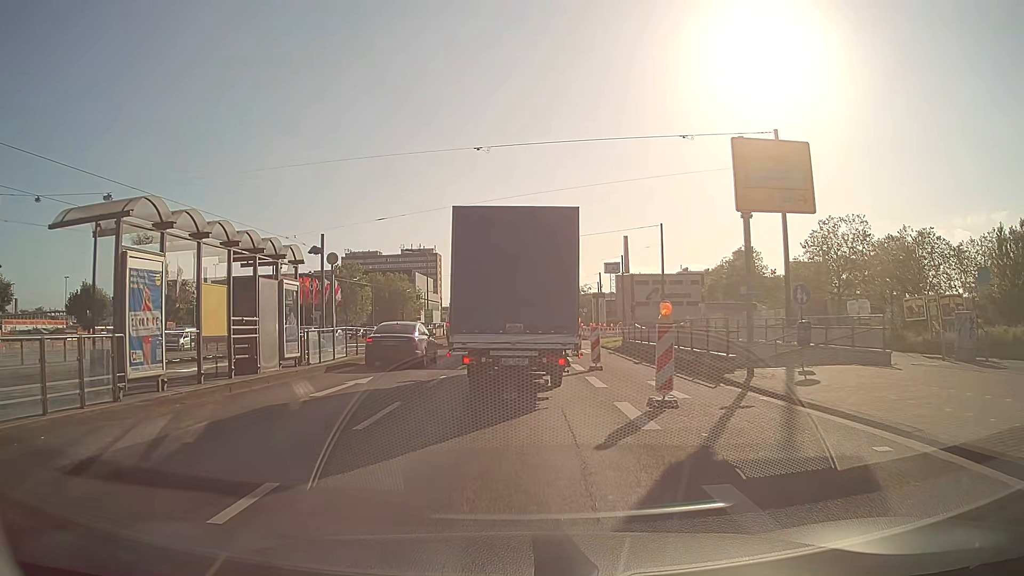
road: primary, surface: asphalt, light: Day
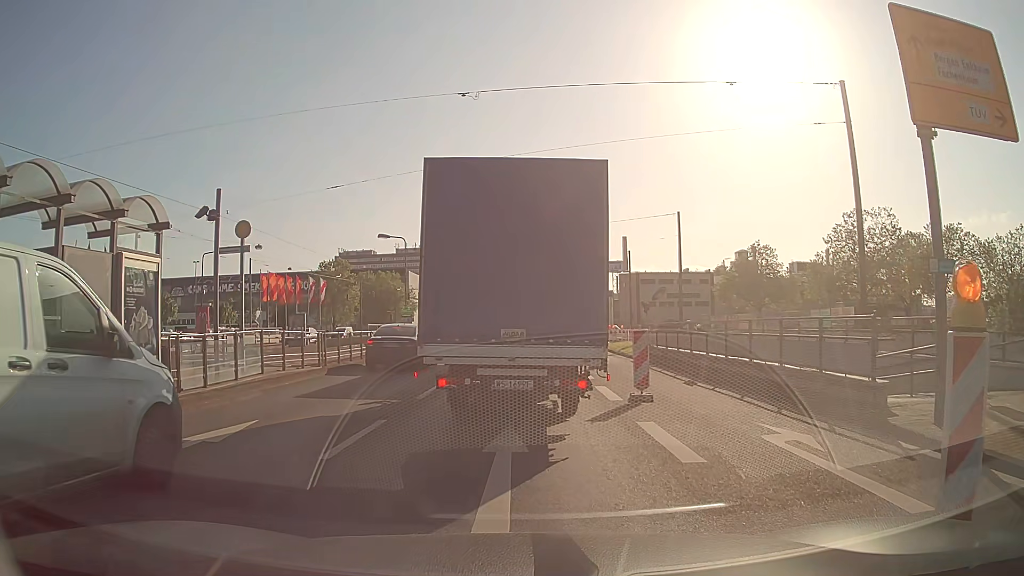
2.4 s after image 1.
(+0.1, +7.5) m; +2°
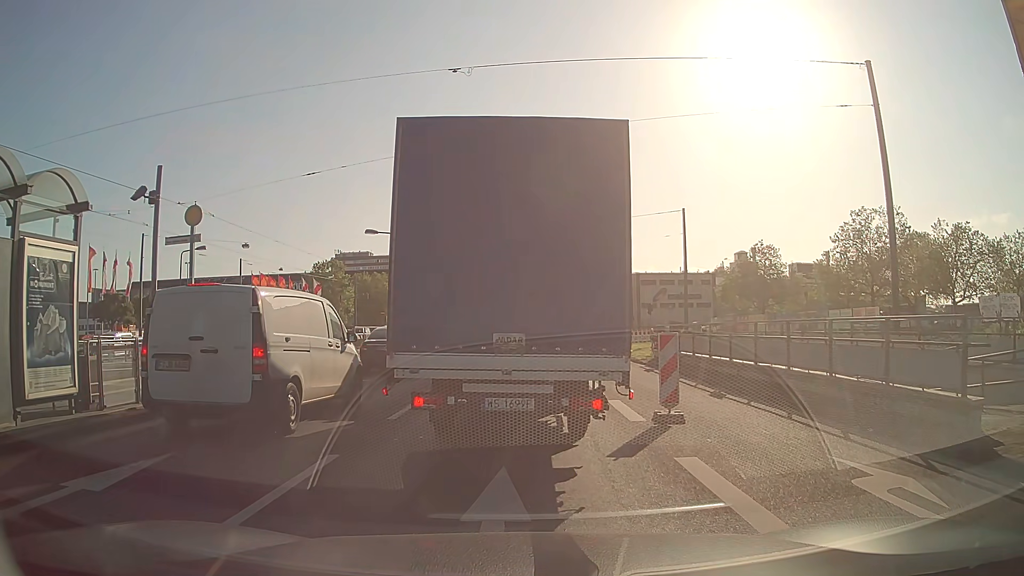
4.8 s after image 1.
(-0.1, +2.4) m; -2°
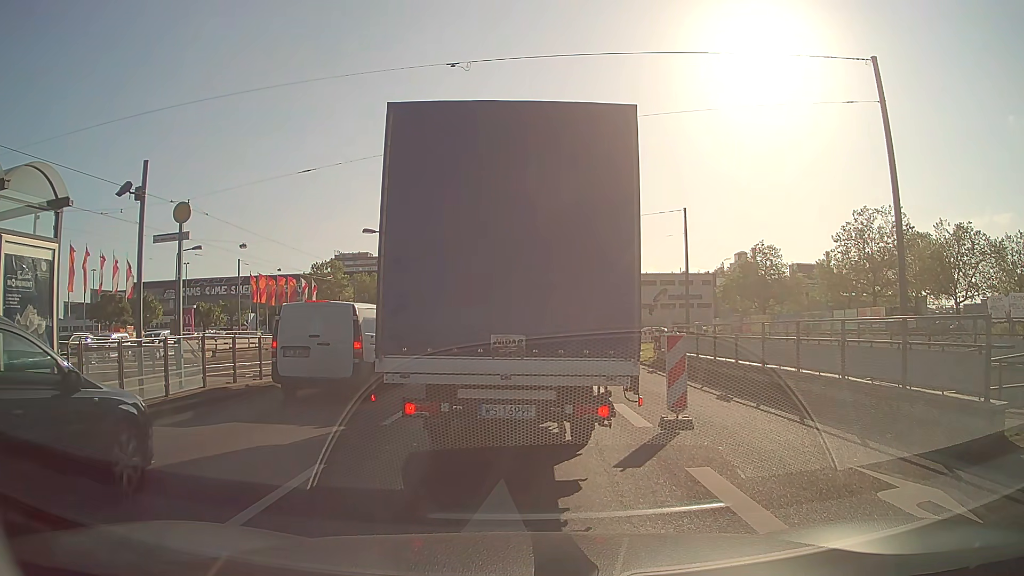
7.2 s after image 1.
(0.0, +0.6) m; 0°
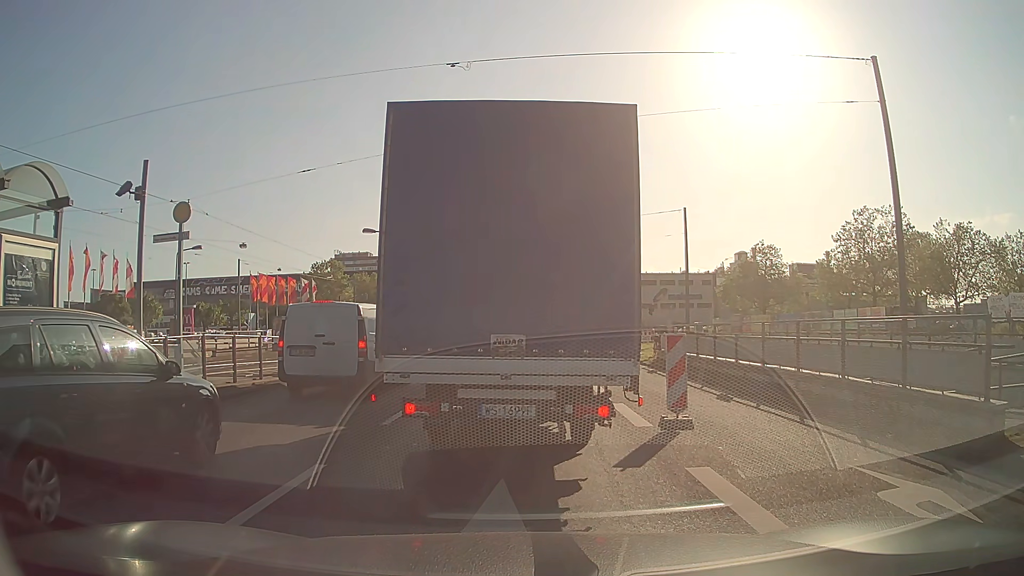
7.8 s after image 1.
(0.0, 0.0) m; 0°
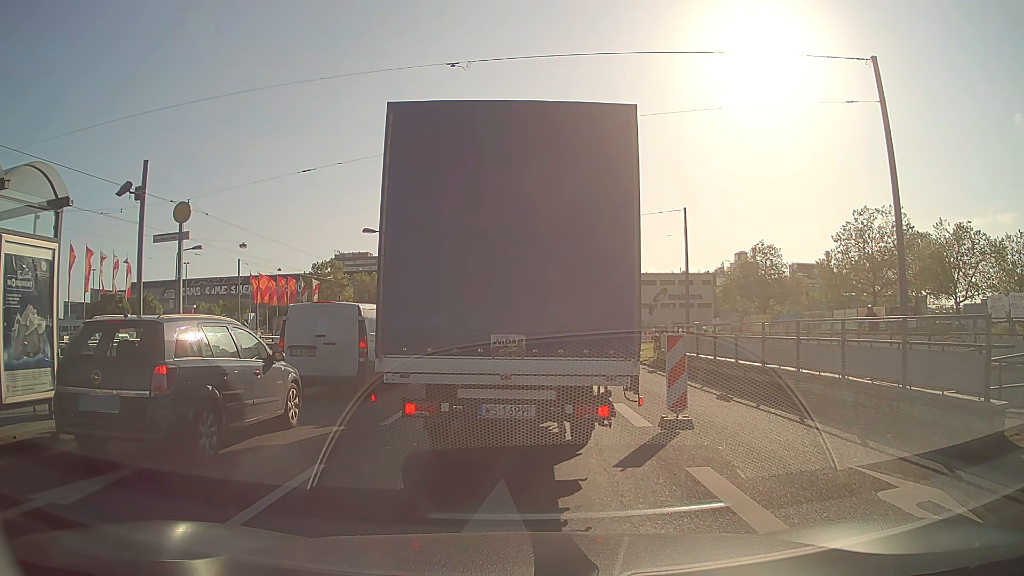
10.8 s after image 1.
(0.0, 0.0) m; 0°
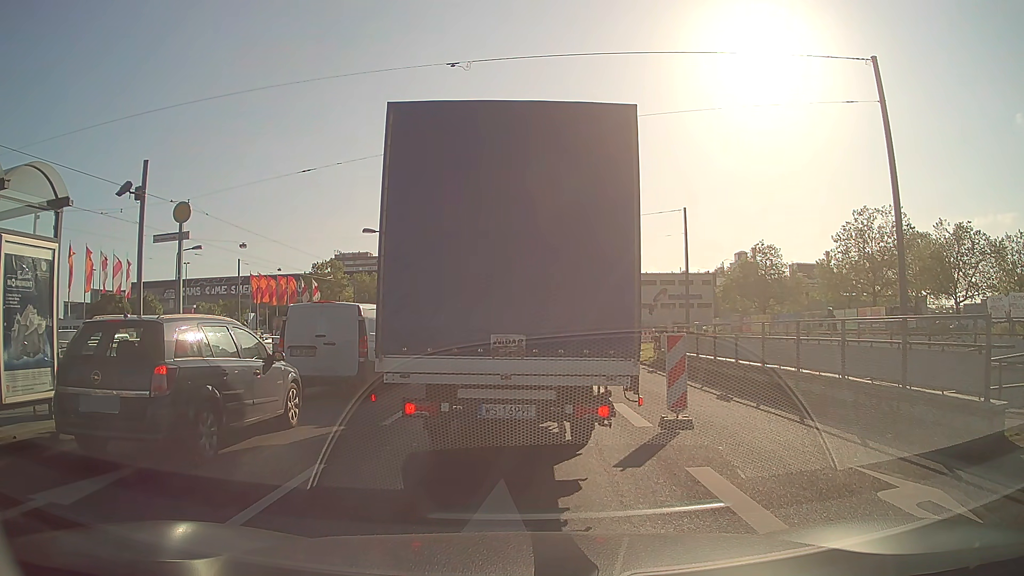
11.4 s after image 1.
(0.0, 0.0) m; 0°
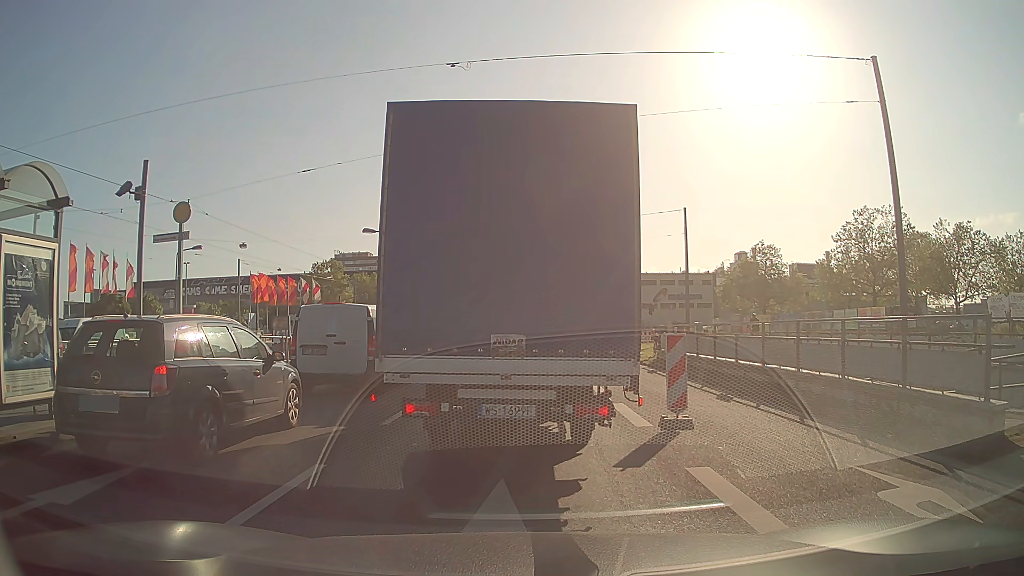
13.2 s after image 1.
(0.0, 0.0) m; 0°
(0, +10) (+1, +20) (+1, +30) (+1, +40) (+2, +50) (+2, +60) (+3, +70) (+7, +79) (+16, +78) (+26, +77) m
